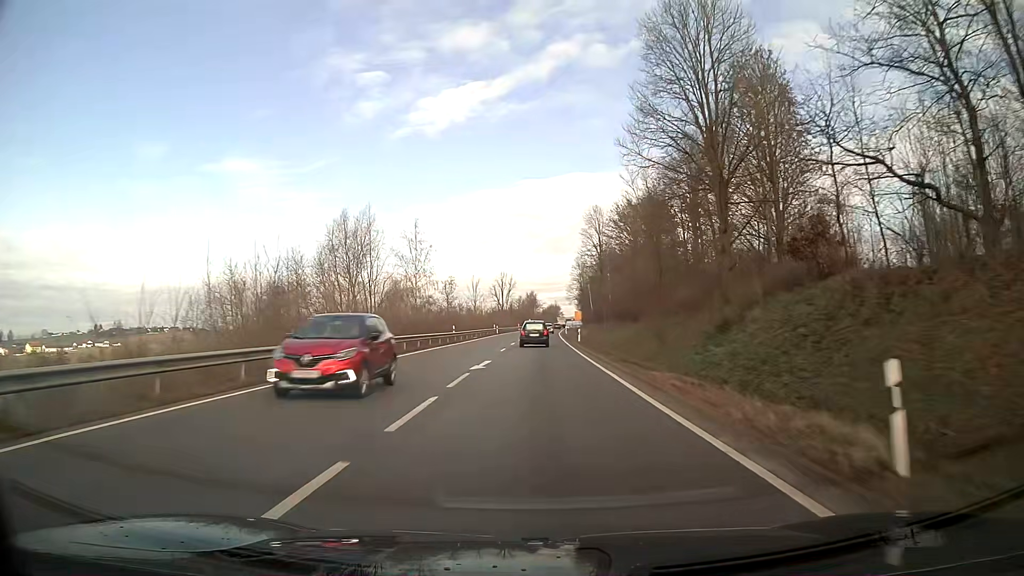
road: primary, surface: asphalt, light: Day
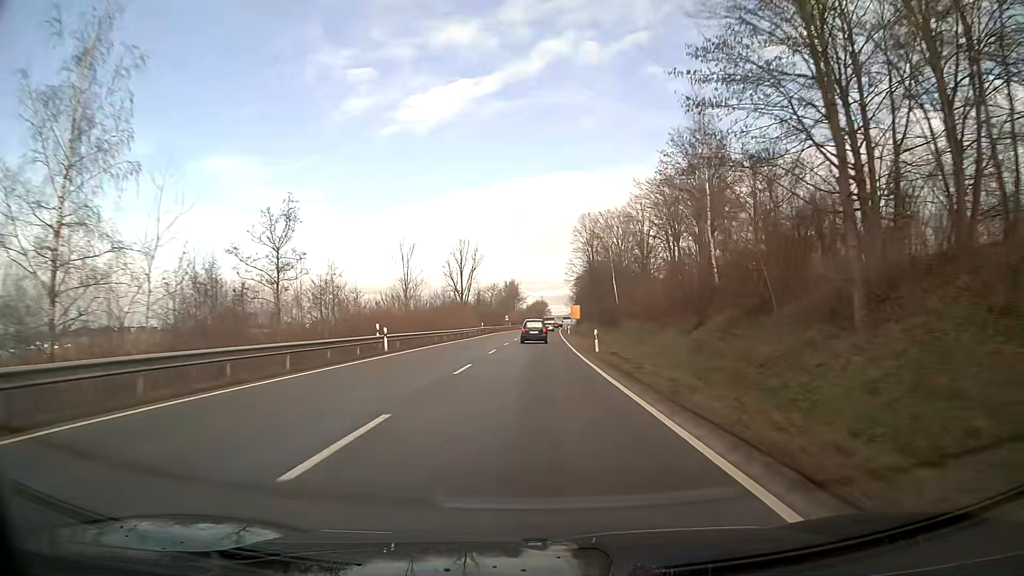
(+0.9, +64.7) m; +1°
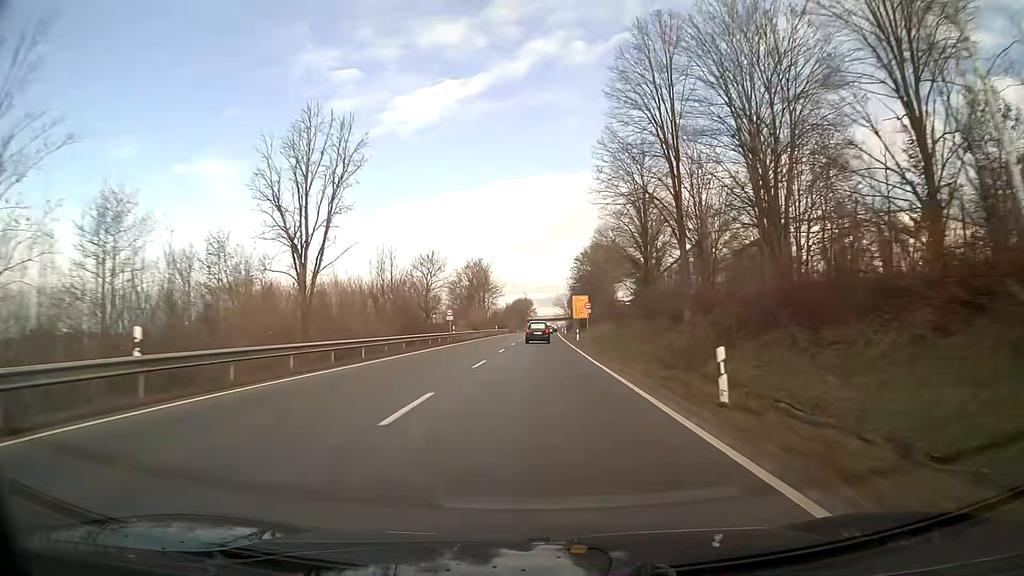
(+0.7, +68.7) m; +1°
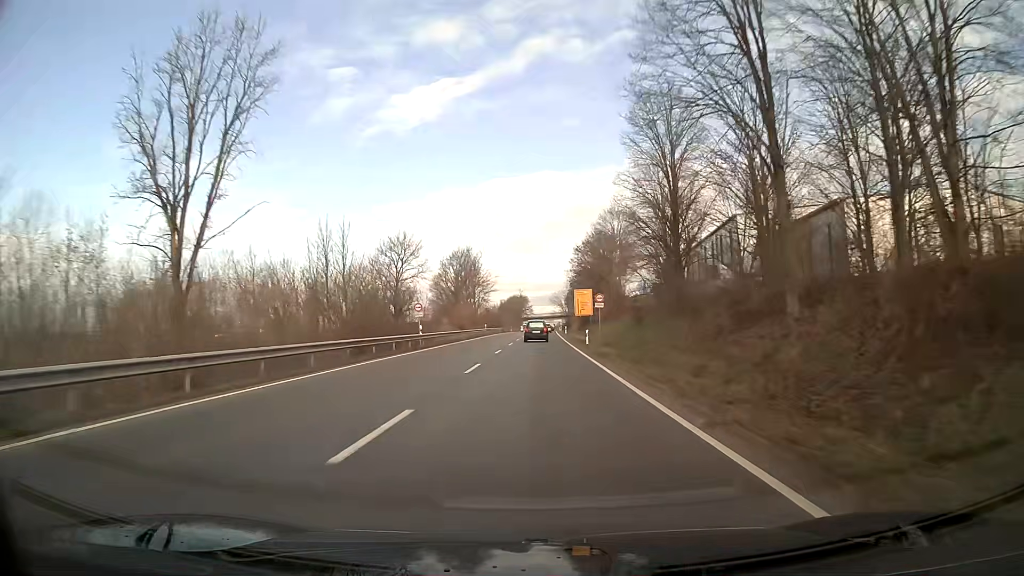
(0.0, +14.3) m; 0°
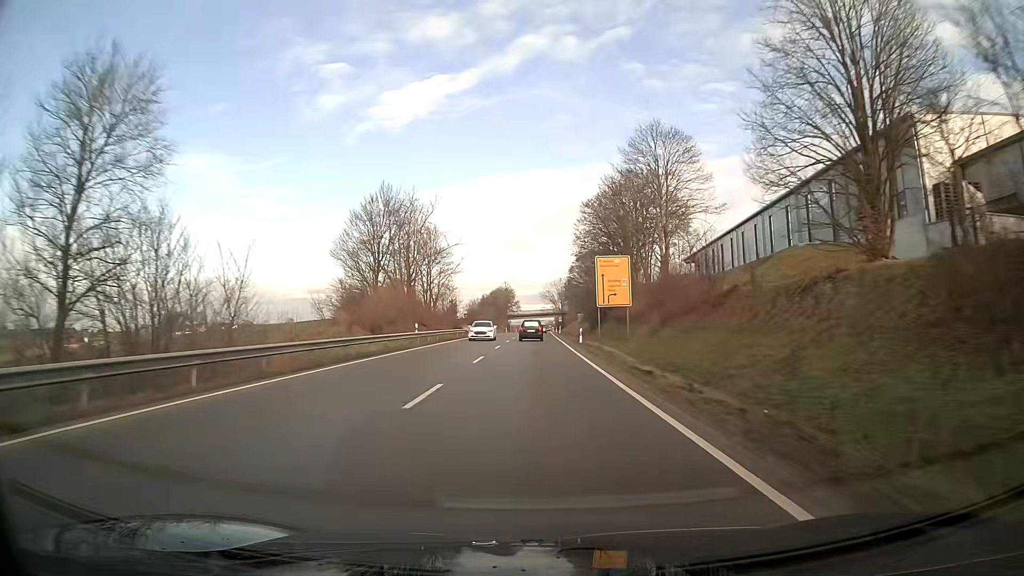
(+0.4, +43.8) m; +1°
